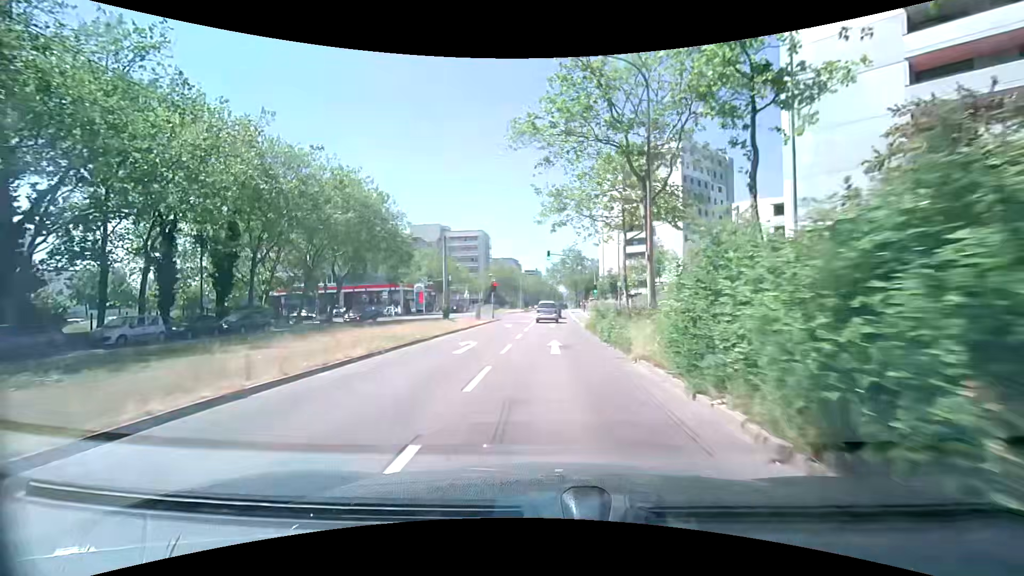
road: tertiary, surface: asphalt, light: Day
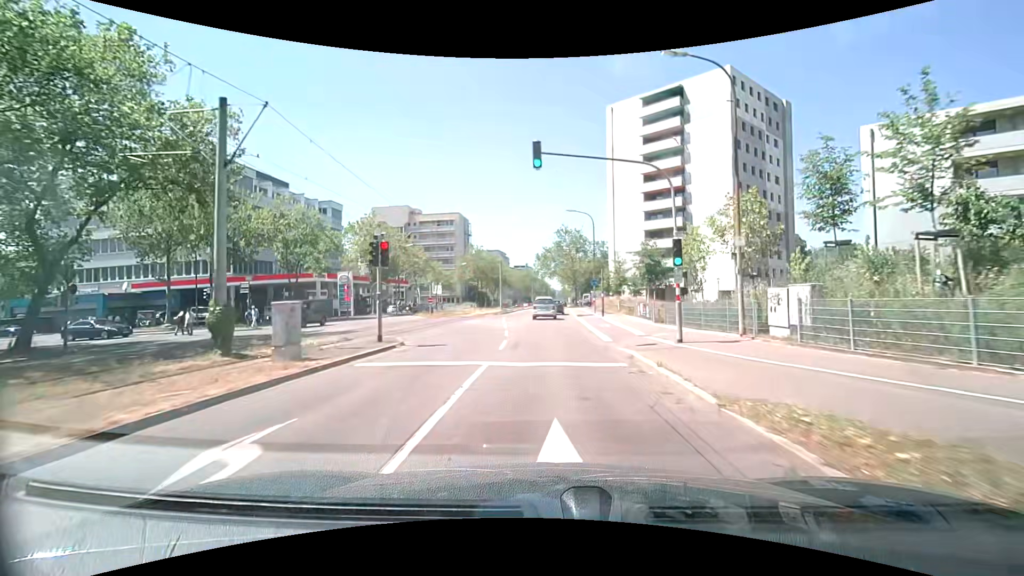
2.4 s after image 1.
(-0.6, +29.5) m; -2°
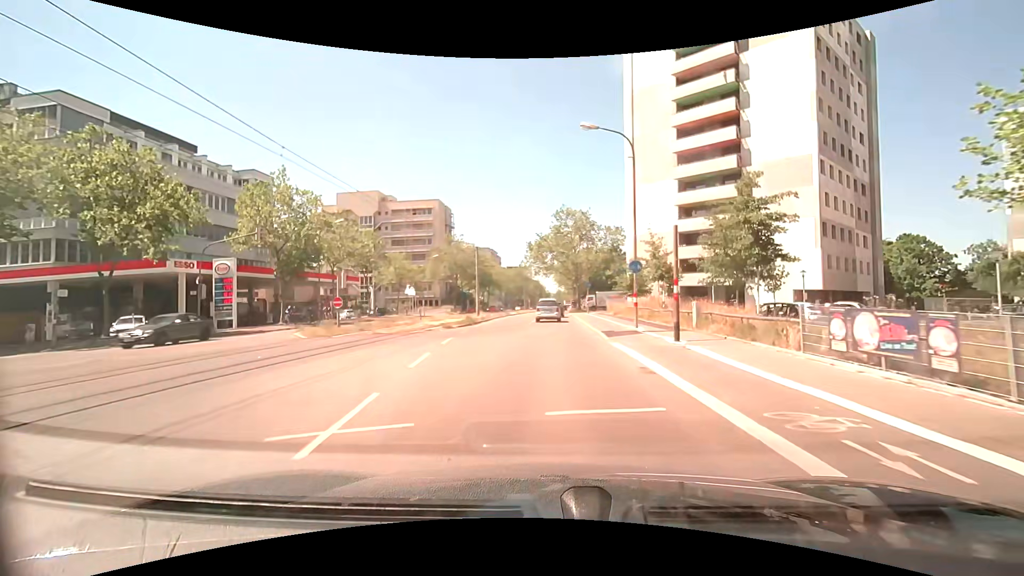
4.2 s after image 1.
(+0.5, +21.5) m; +1°
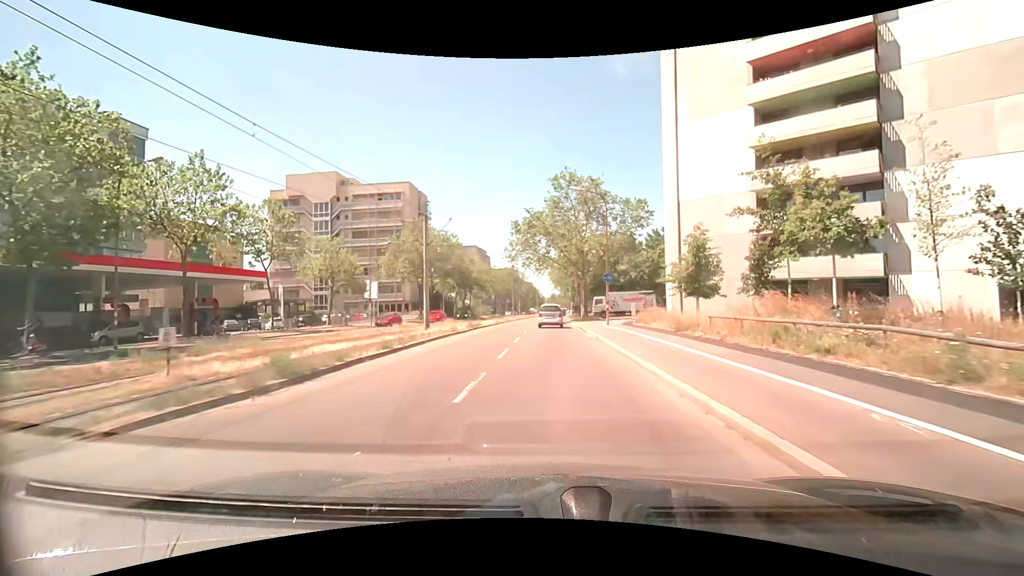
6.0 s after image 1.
(+0.2, +21.1) m; +1°
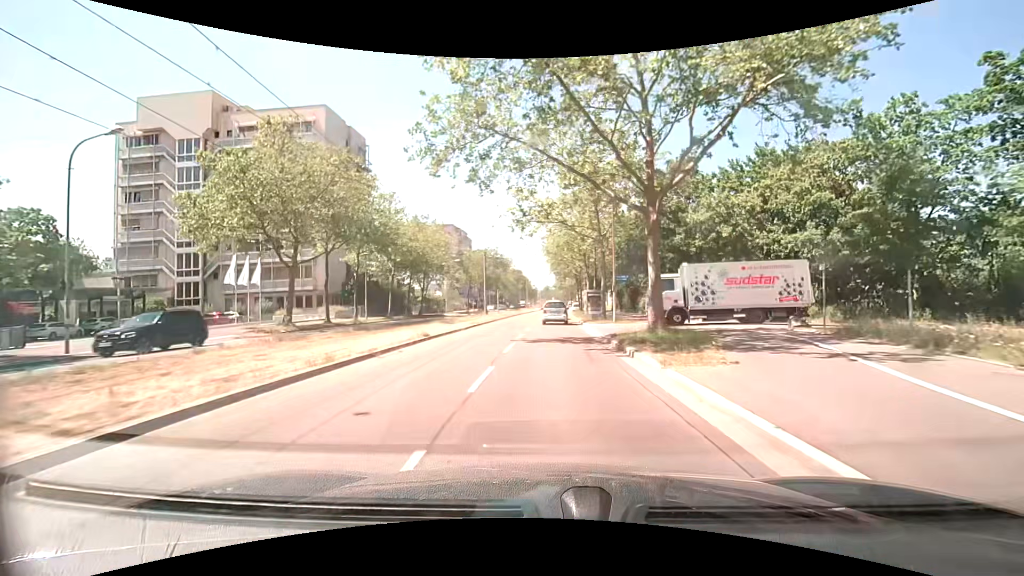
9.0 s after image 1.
(0.0, +35.2) m; 0°
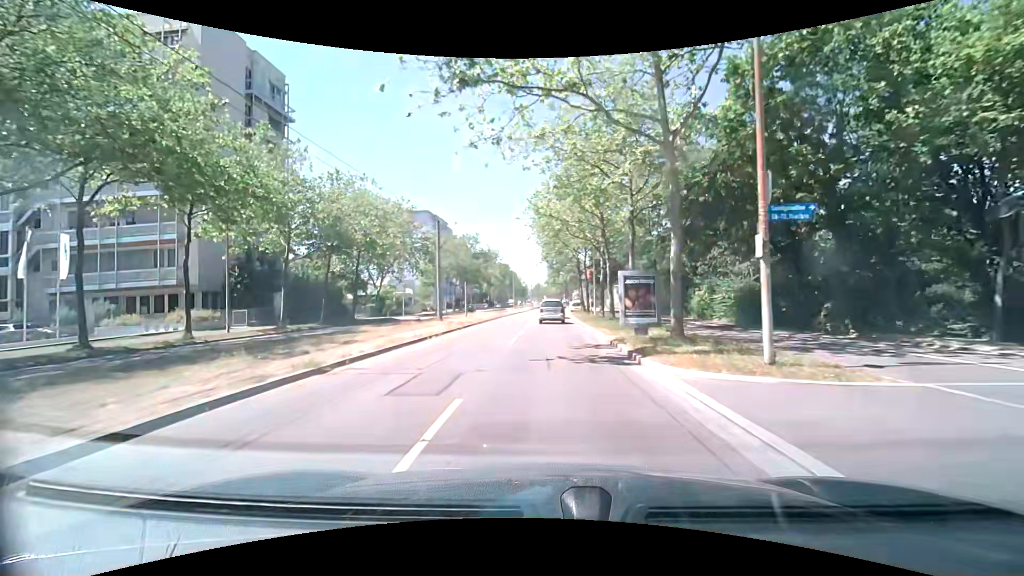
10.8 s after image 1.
(+0.2, +21.5) m; +1°
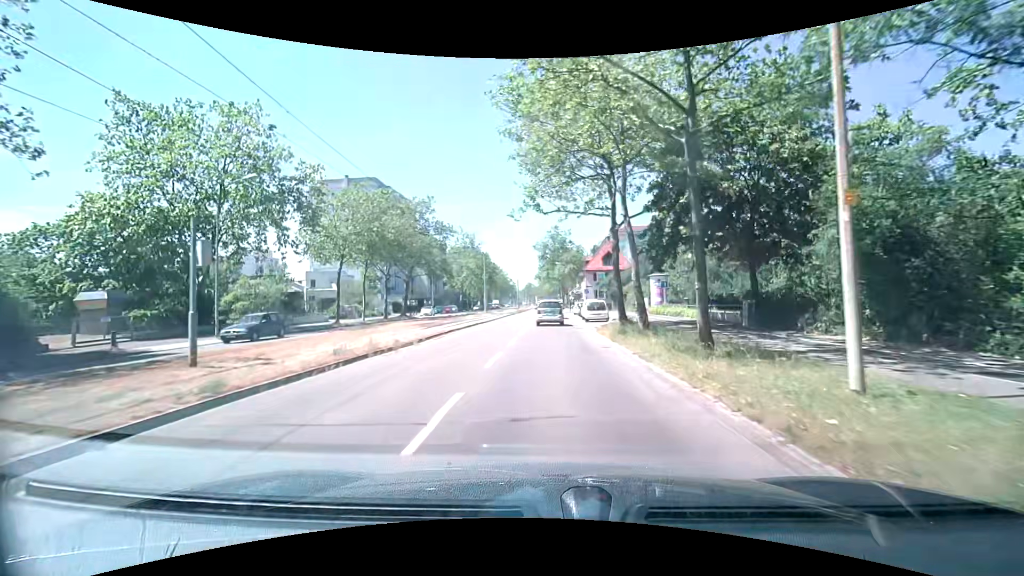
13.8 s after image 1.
(+0.5, +35.2) m; +1°
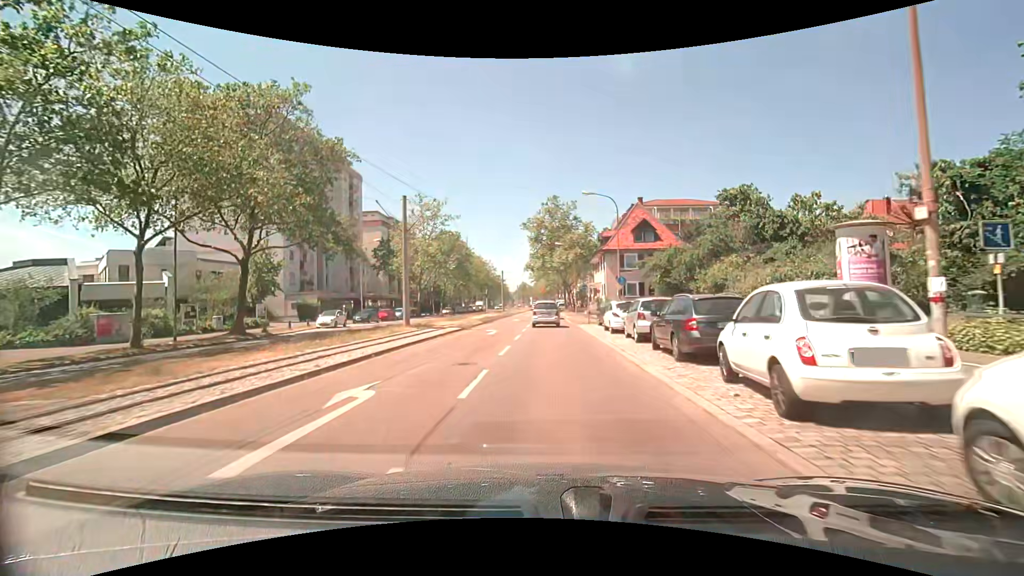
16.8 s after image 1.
(+0.4, +33.4) m; +1°
(0, +10) (0, +20) (0, +30) (0, +40) (-1, +50) (-1, +60) (-2, +70) (-2, +80) (-3, +90) (-3, +100) m
